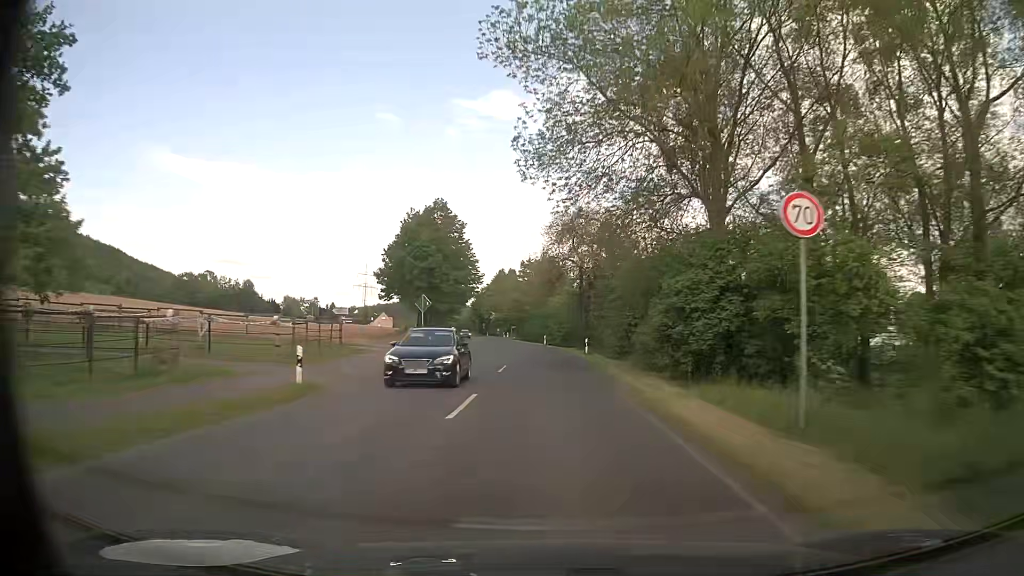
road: secondary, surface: asphalt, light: Day
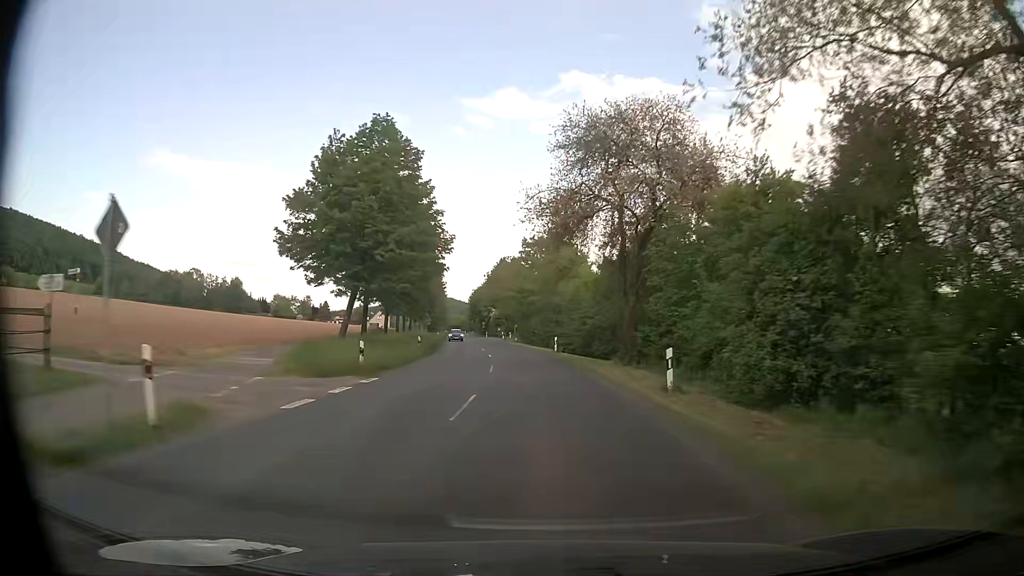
(-0.1, +24.0) m; -1°
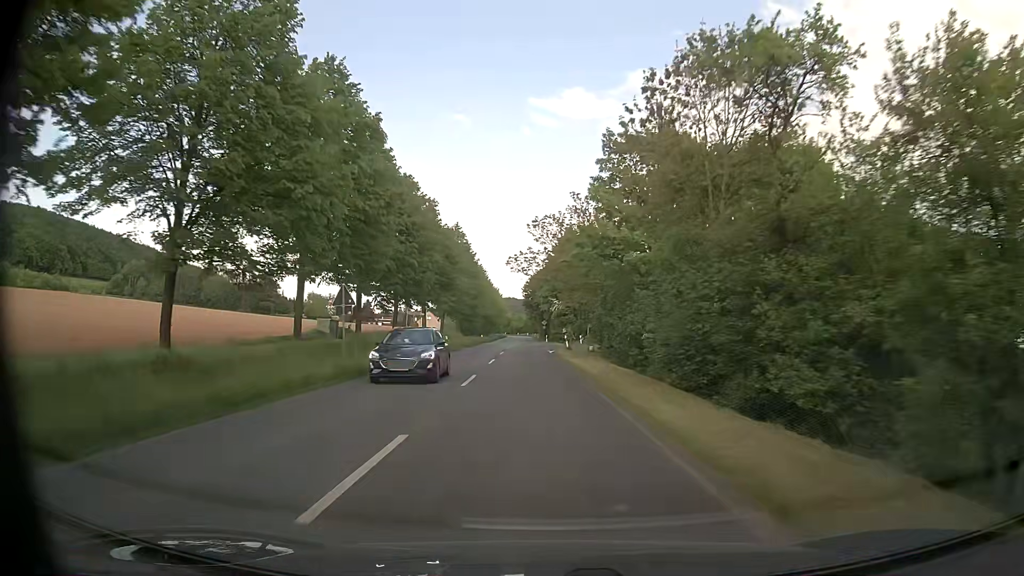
(-1.9, +41.3) m; -6°
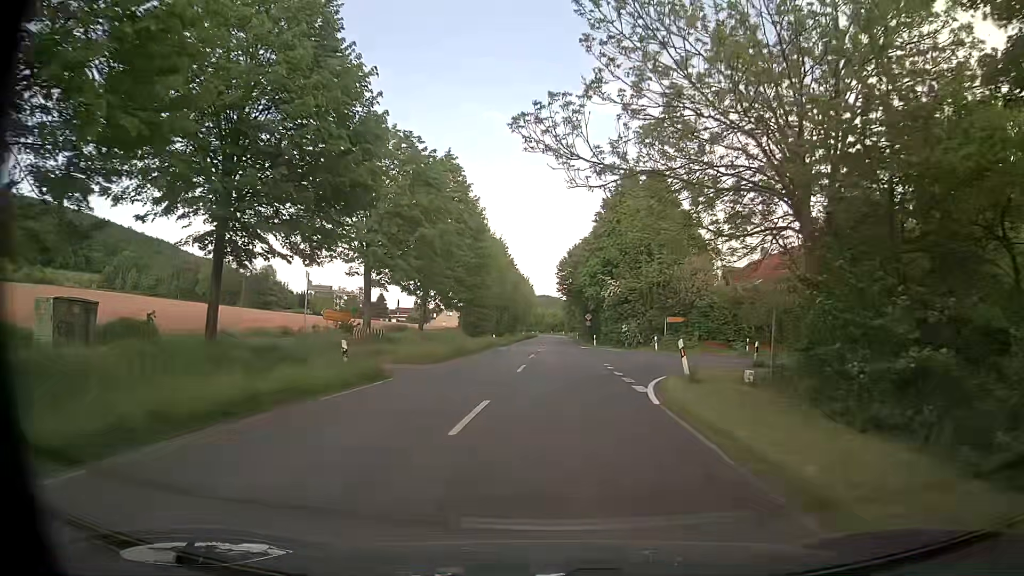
(-1.0, +31.6) m; -3°
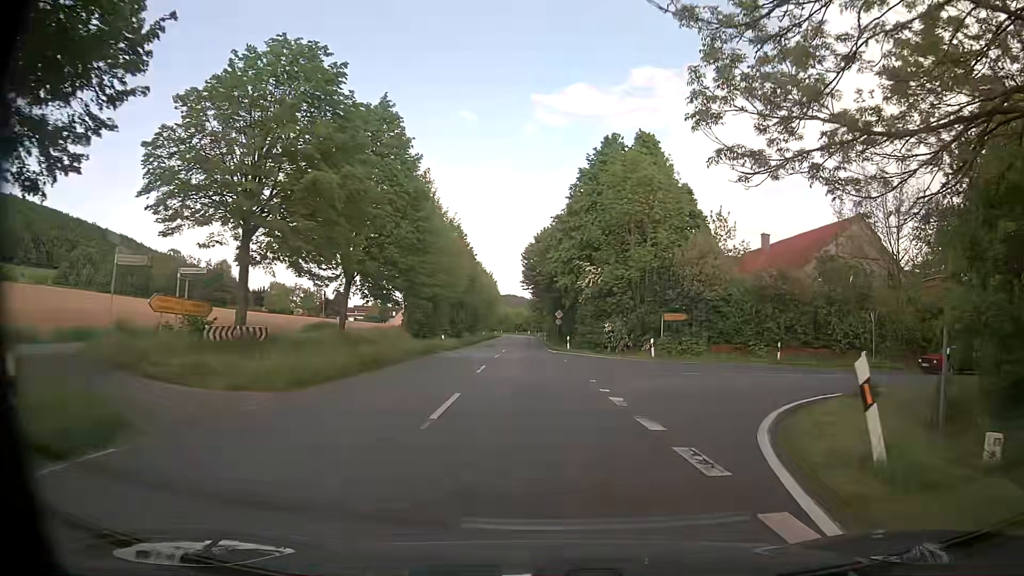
(+0.2, +11.2) m; +4°
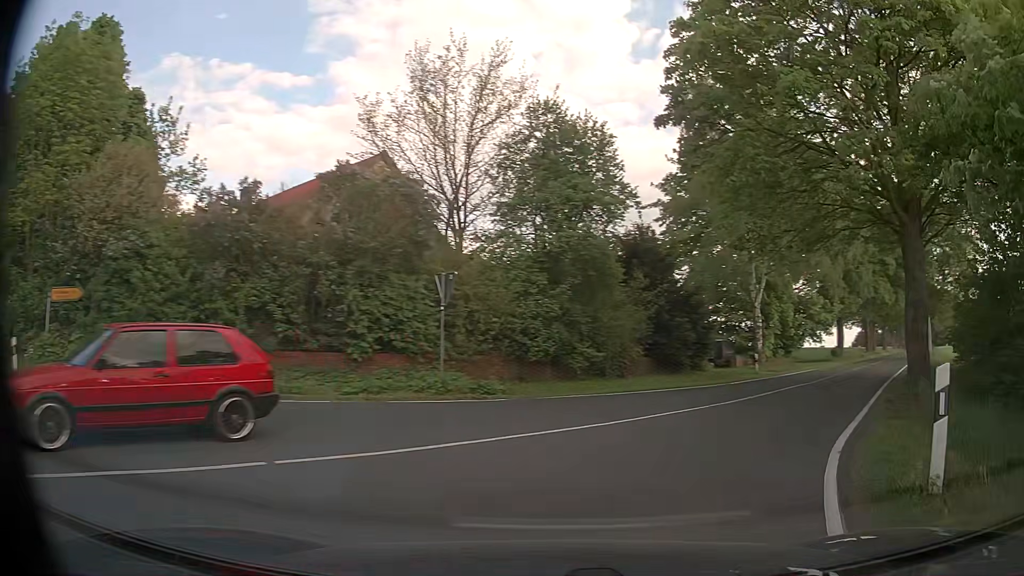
(+5.2, +17.2) m; +42°
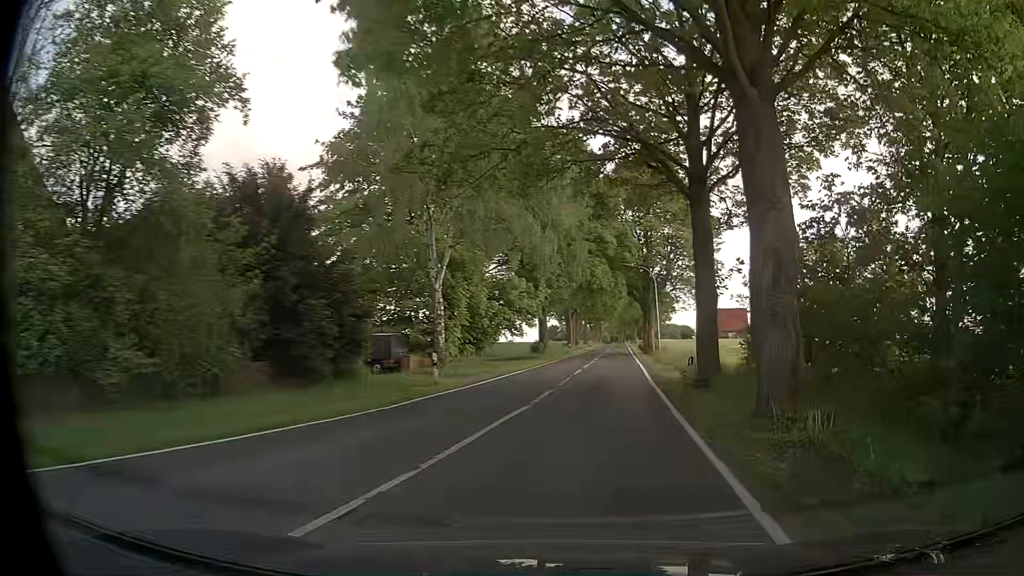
(+2.9, +10.6) m; +27°
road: tertiary
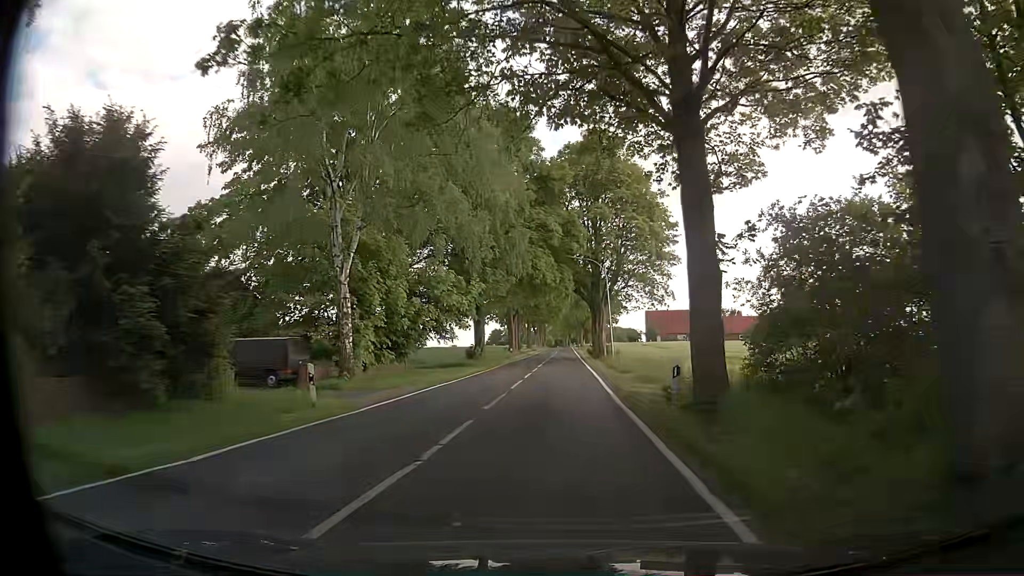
(+0.4, +6.5) m; +3°
